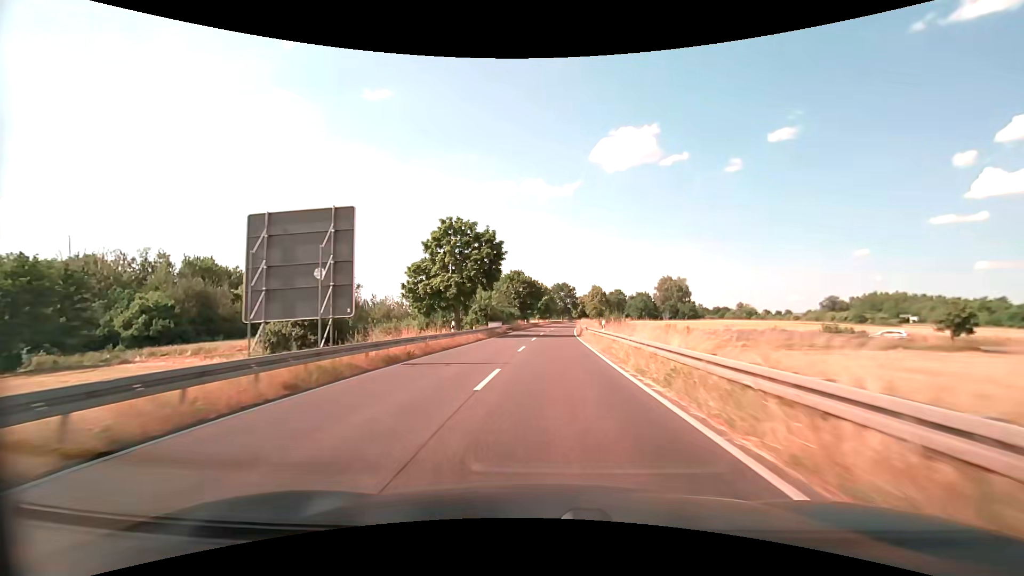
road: primary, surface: asphalt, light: Day
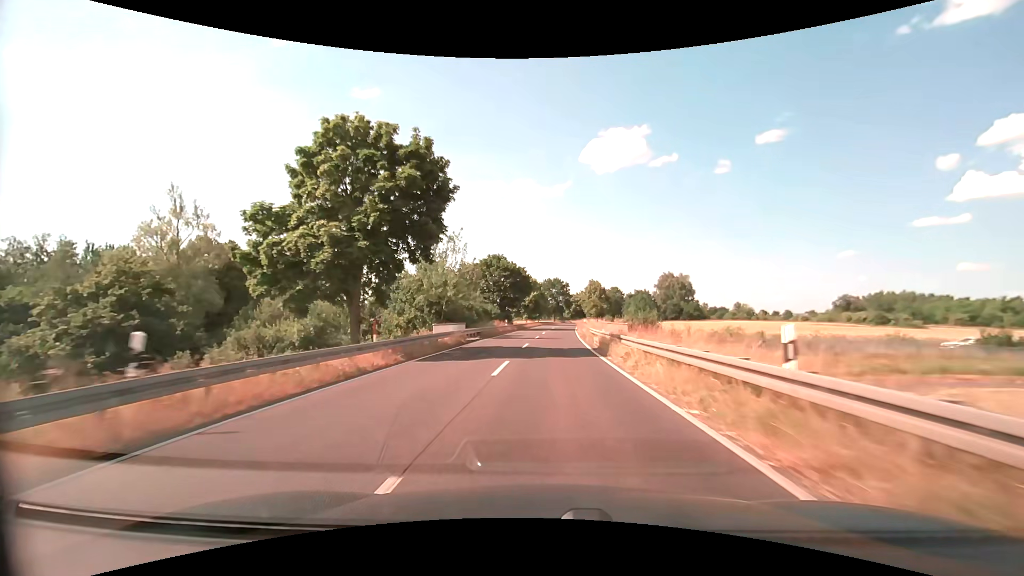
(+0.2, +21.6) m; +1°
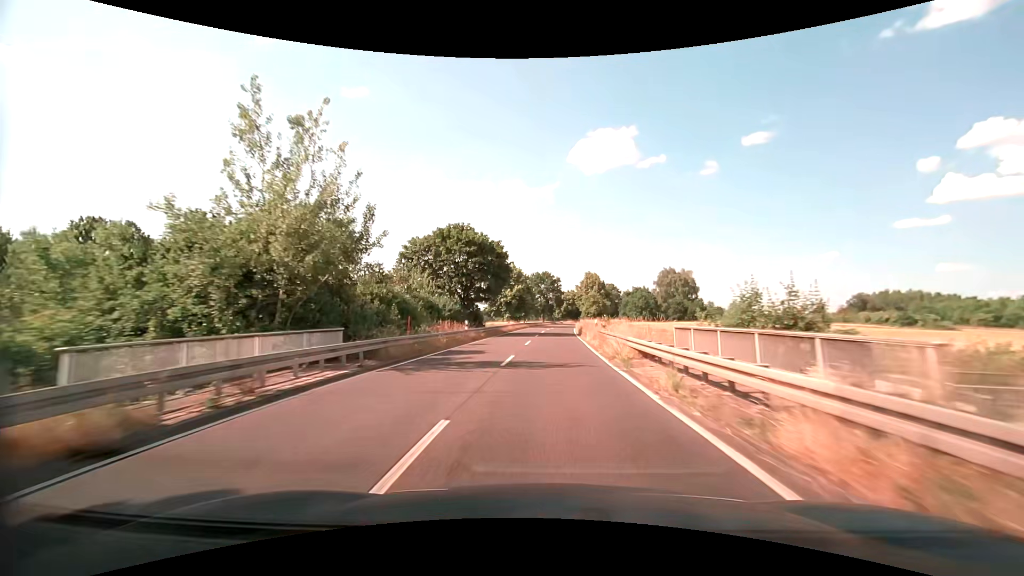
(+0.2, +21.6) m; +1°
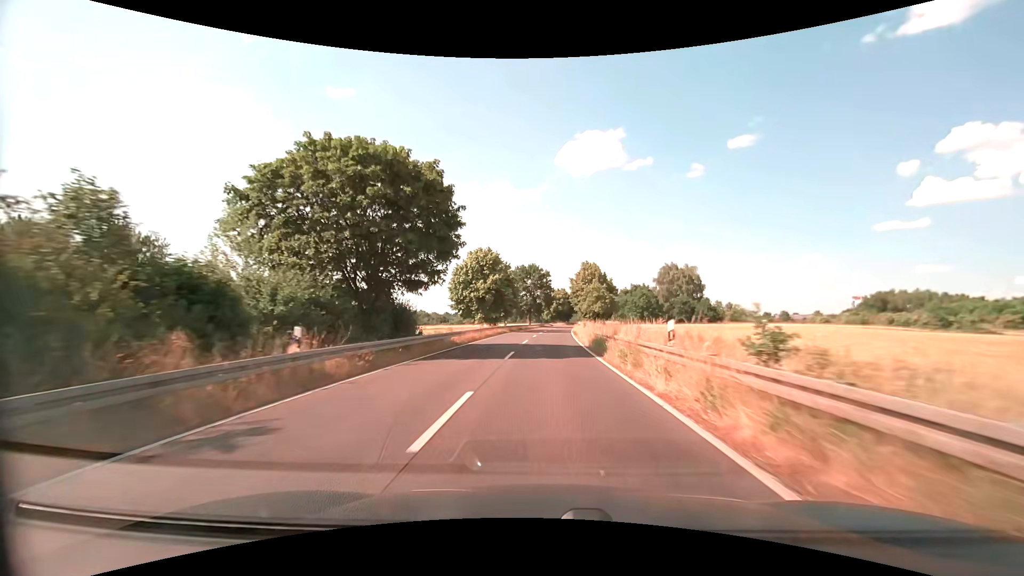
(+0.3, +21.5) m; +1°
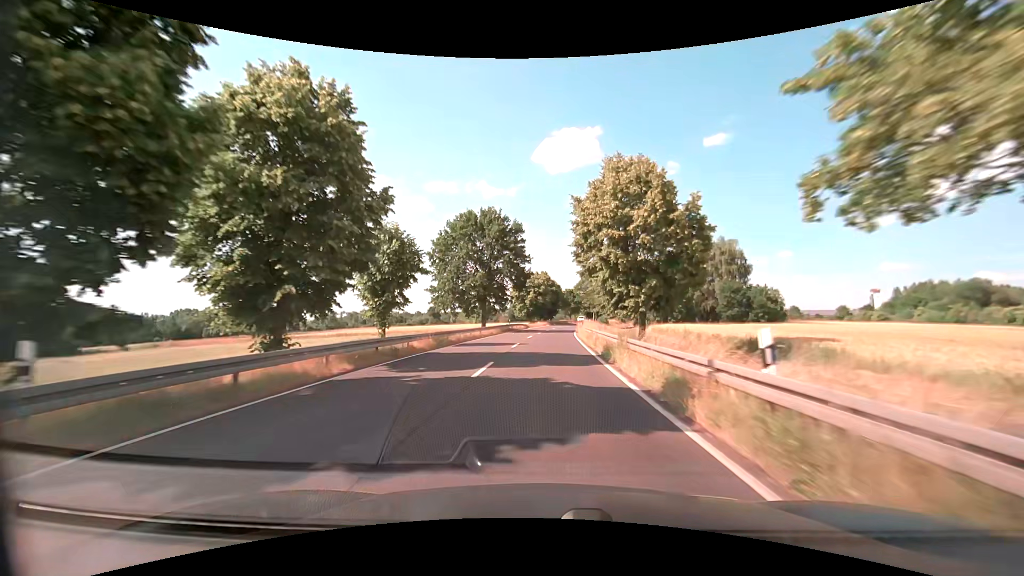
(+1.2, +53.5) m; +3°
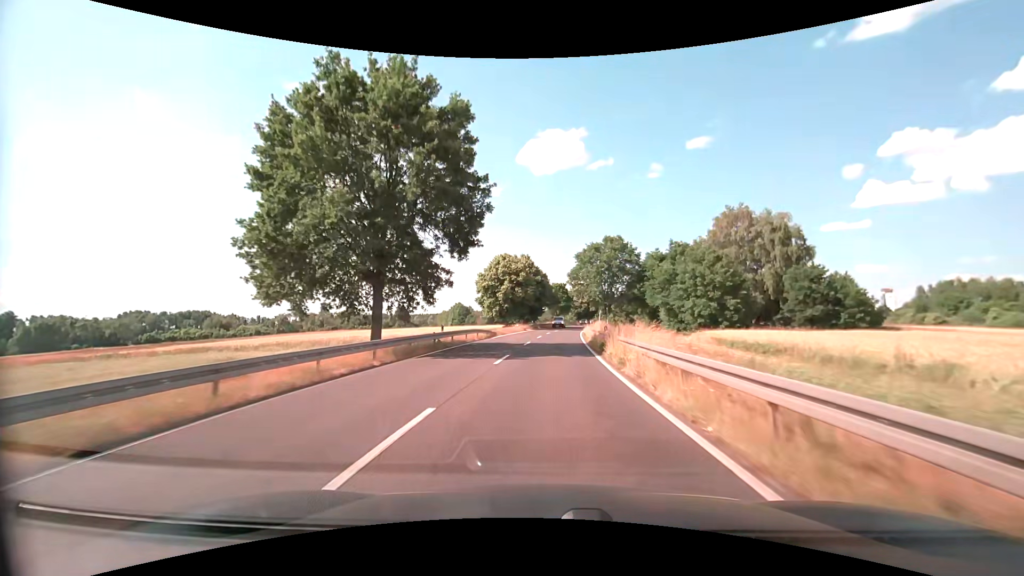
(+0.4, +32.2) m; +2°
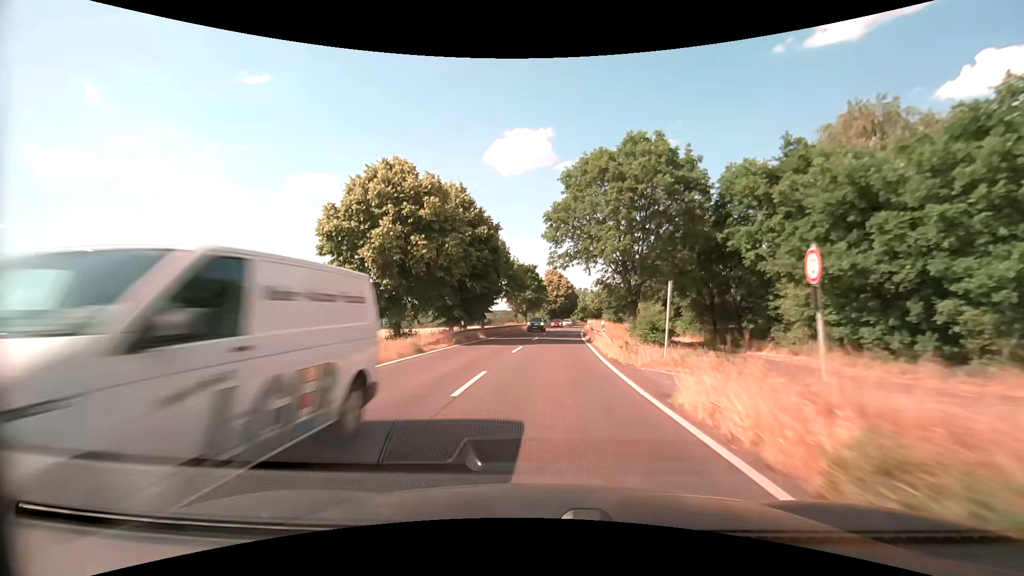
(+1.3, +43.0) m; +4°
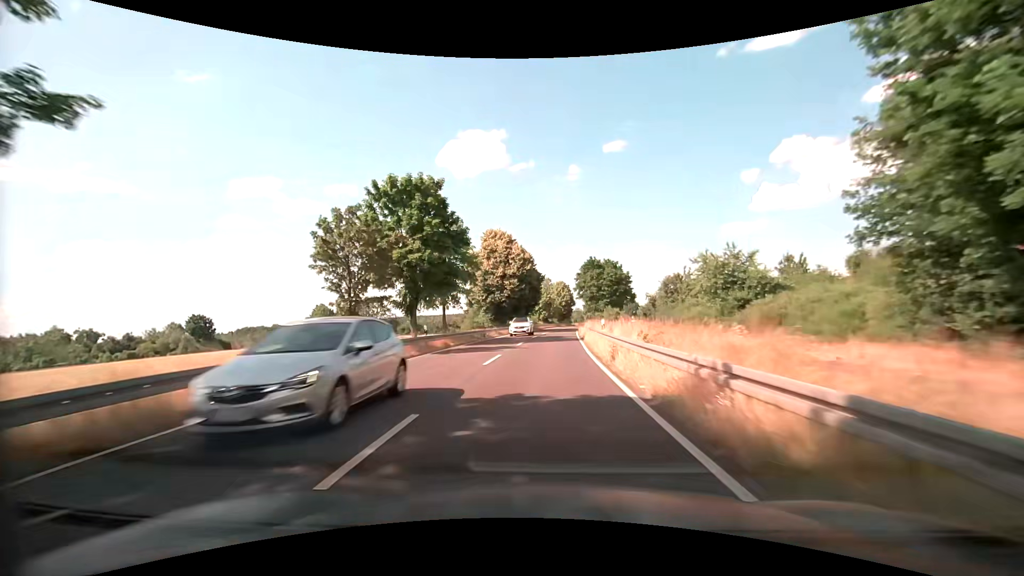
(+2.4, +53.7) m; +5°
(0, +10) (0, +20) (+1, +30) (+1, +40) (+2, +50) (+2, +60) (+3, +70) (+4, +80) (+6, +90) (+7, +100) m
